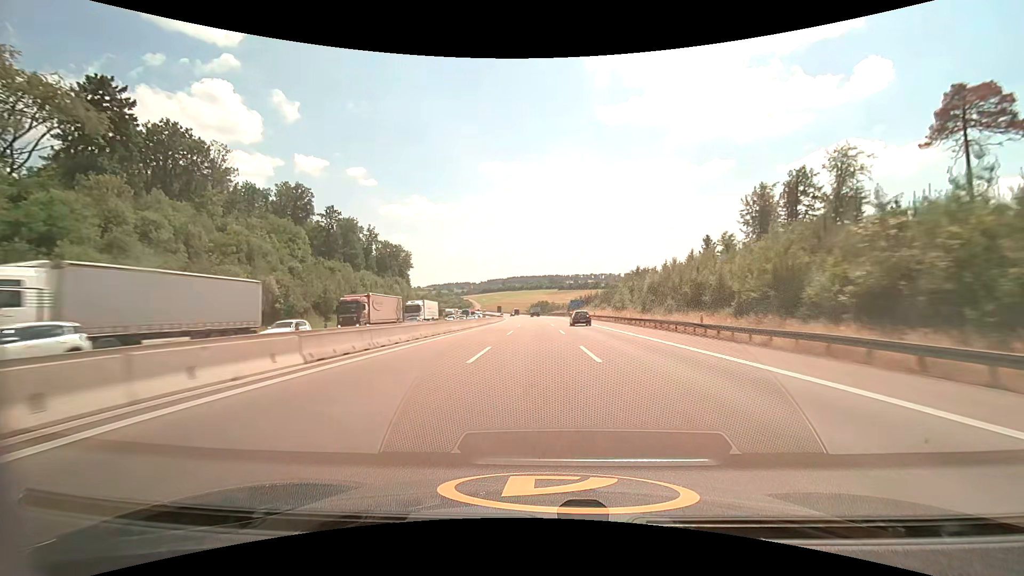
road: motorway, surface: asphalt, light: Day
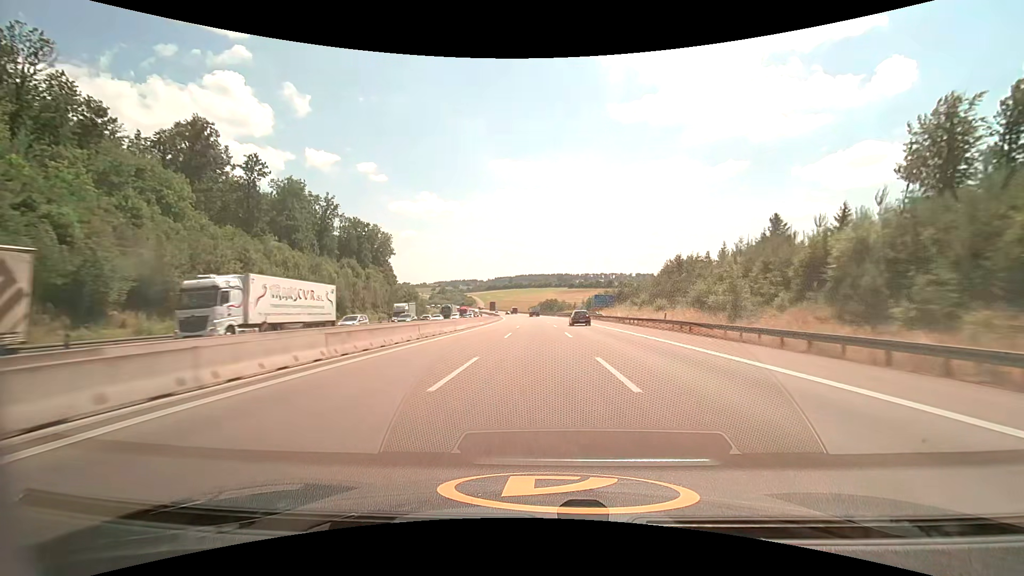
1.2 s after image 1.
(-0.3, +40.5) m; -1°
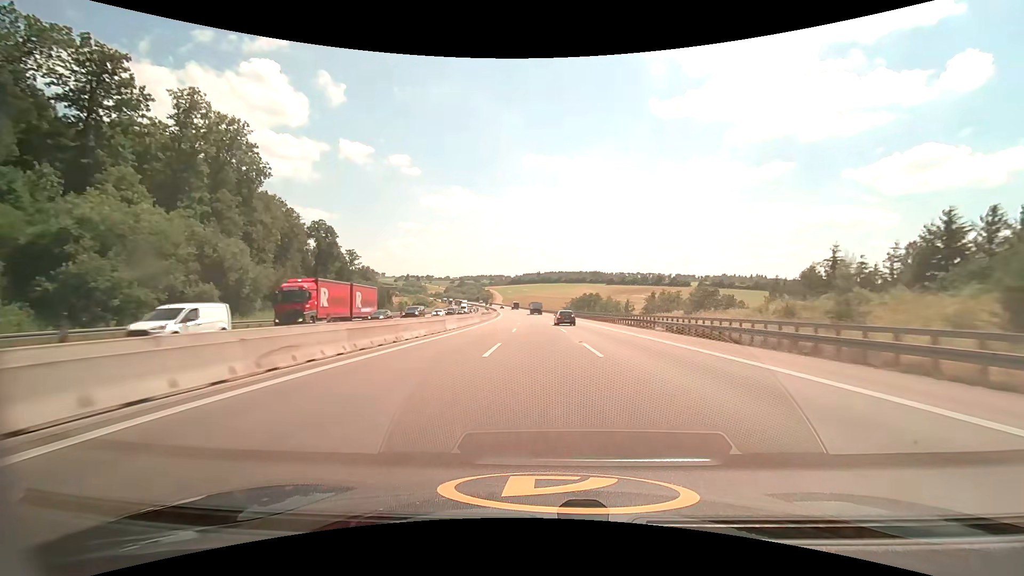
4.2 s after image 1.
(-2.4, +100.9) m; -3°
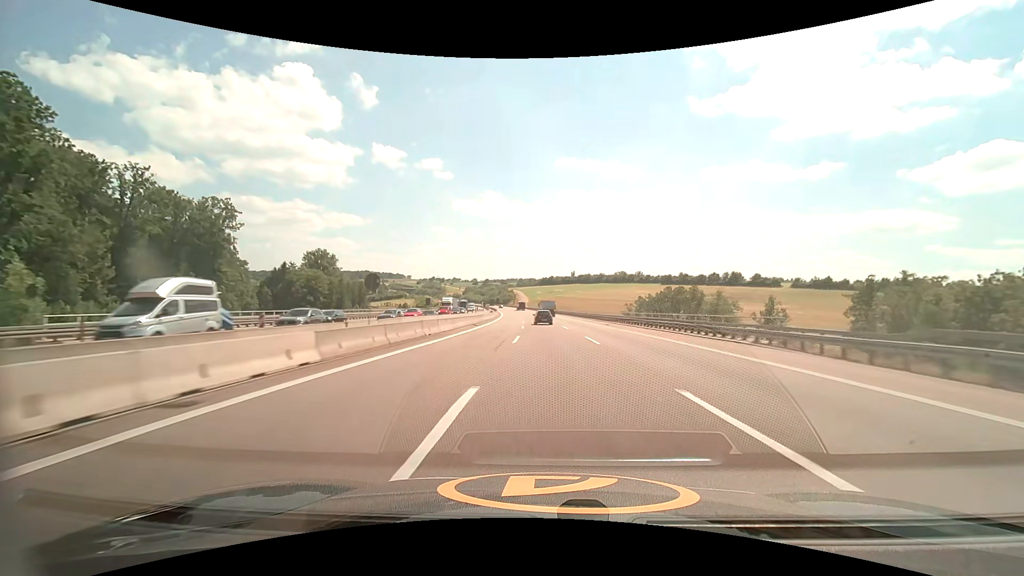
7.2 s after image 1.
(-3.6, +101.7) m; -4°
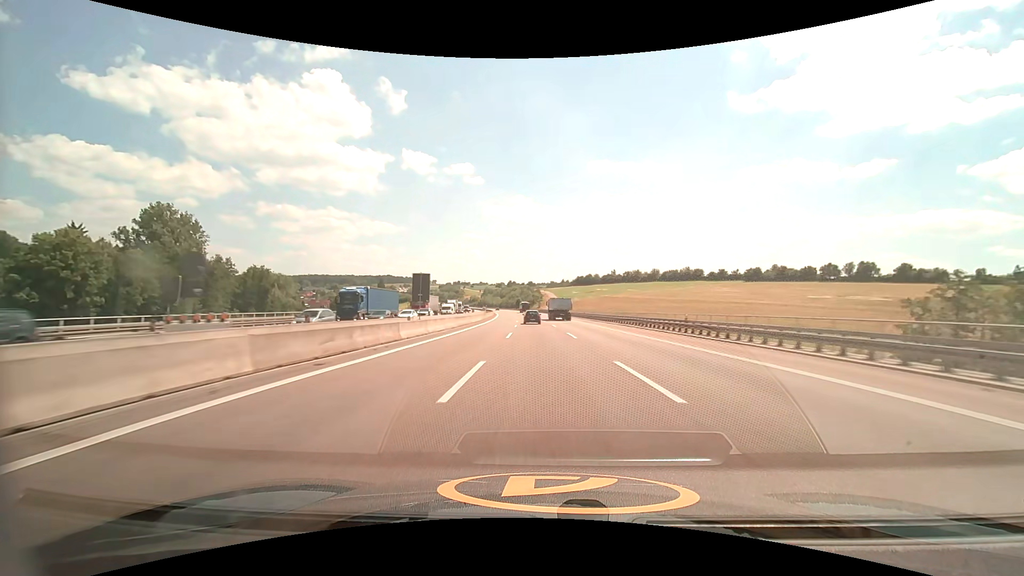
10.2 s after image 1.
(-3.0, +102.7) m; -4°
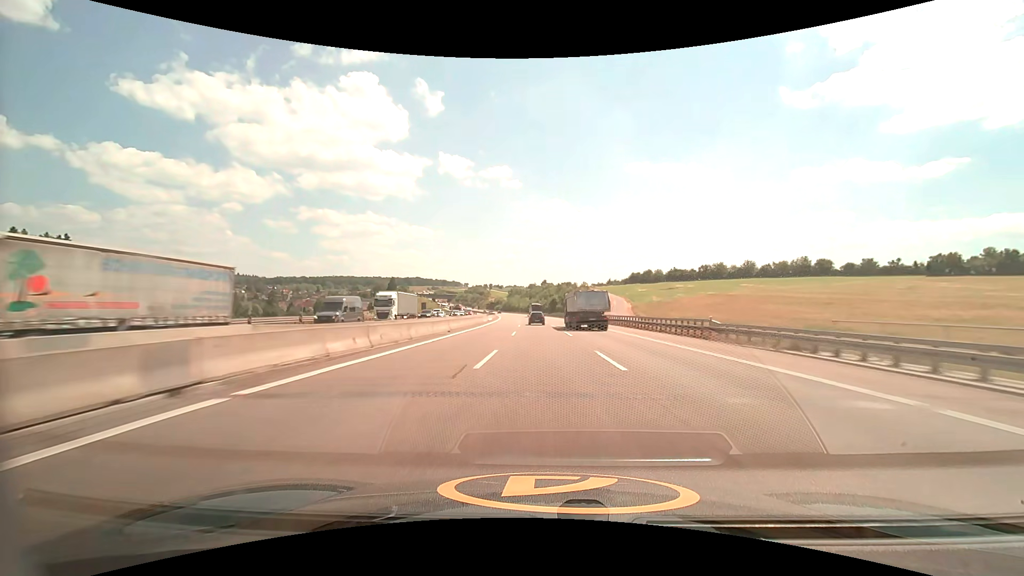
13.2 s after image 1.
(-3.9, +102.8) m; -4°
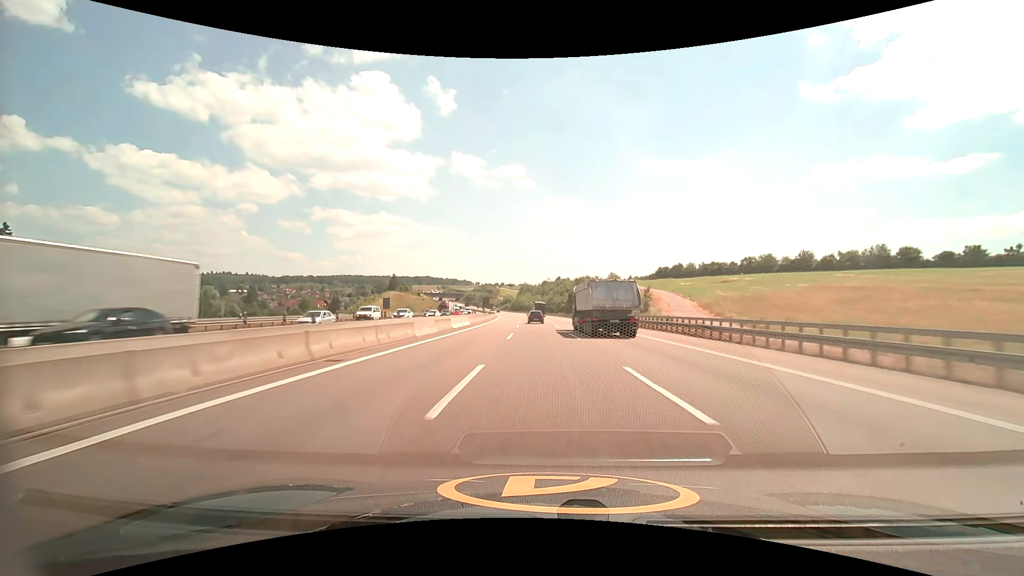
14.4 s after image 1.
(-0.5, +41.2) m; -1°
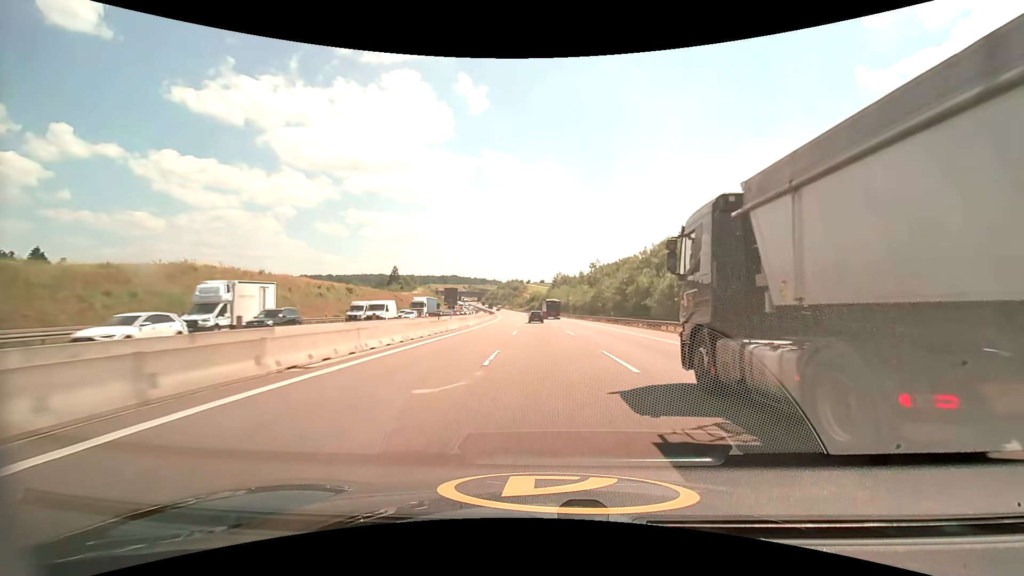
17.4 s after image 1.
(-3.6, +102.2) m; -4°
(0, +10) (0, +20) (0, +30) (0, +40) (-1, +50) (-1, +60) (-1, +70) (-2, +80) (-2, +90) (-3, +100) m
